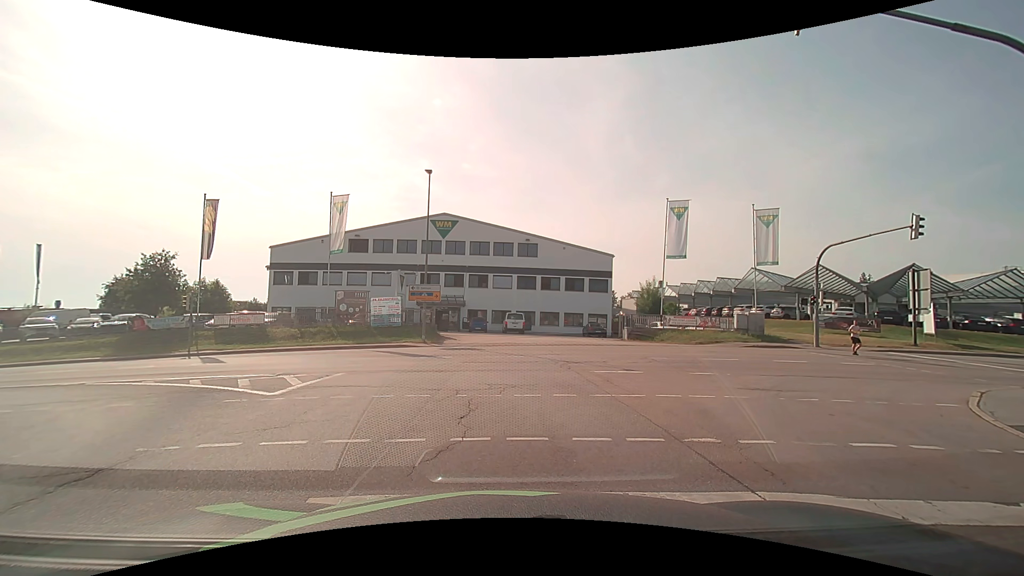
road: secondary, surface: asphalt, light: Day
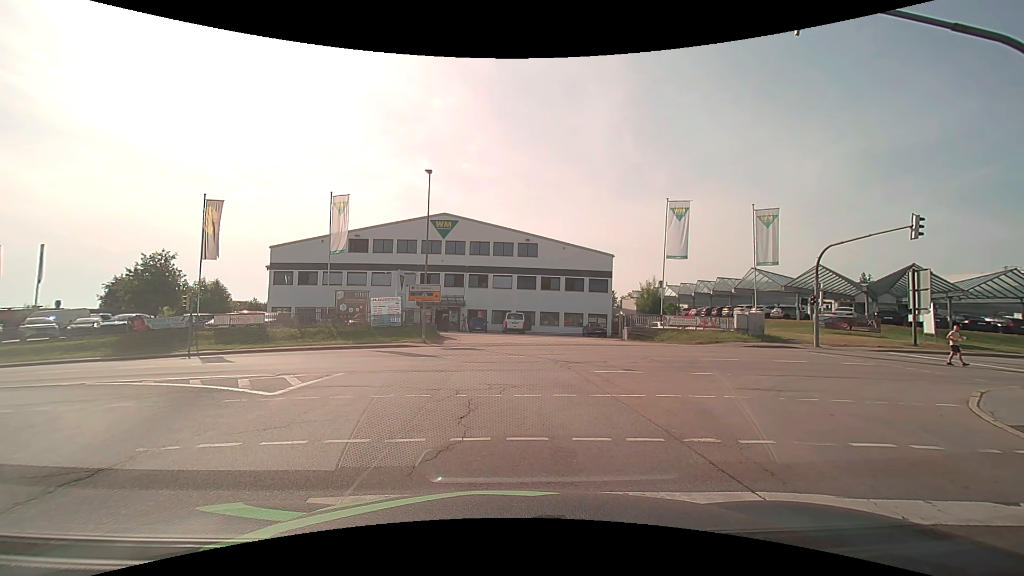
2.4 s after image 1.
(0.0, 0.0) m; 0°
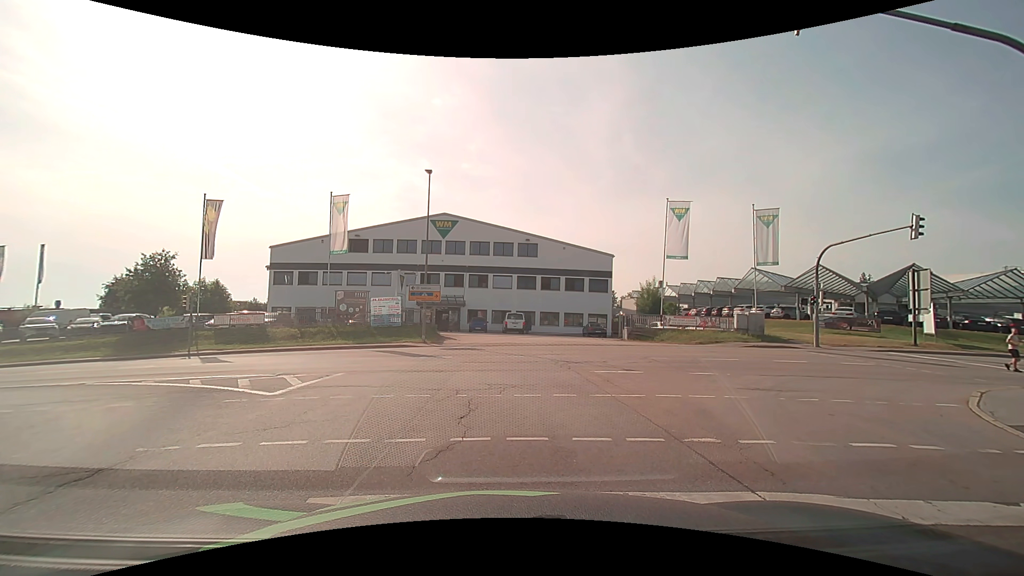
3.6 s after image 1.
(0.0, 0.0) m; 0°
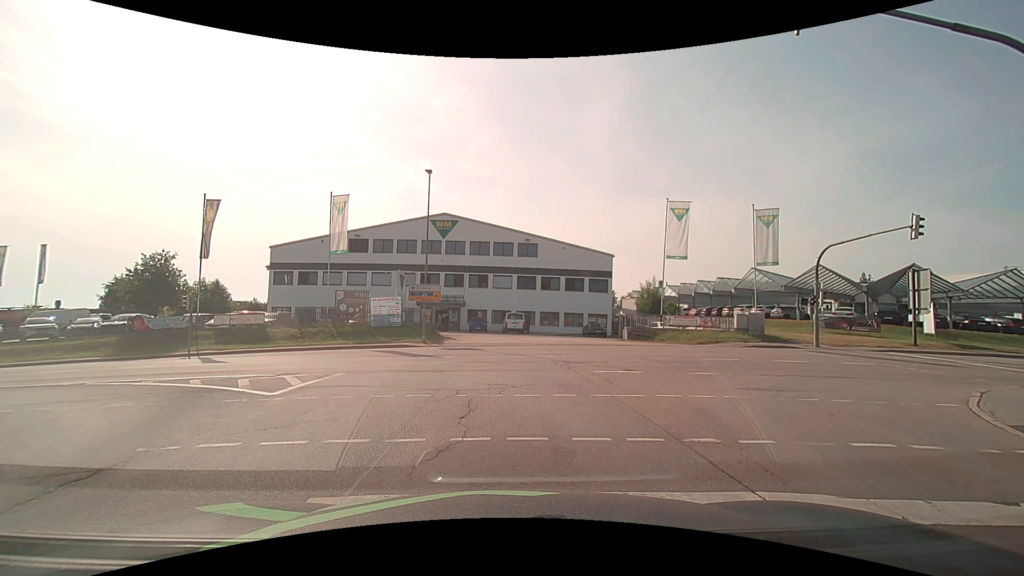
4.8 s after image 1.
(0.0, 0.0) m; 0°
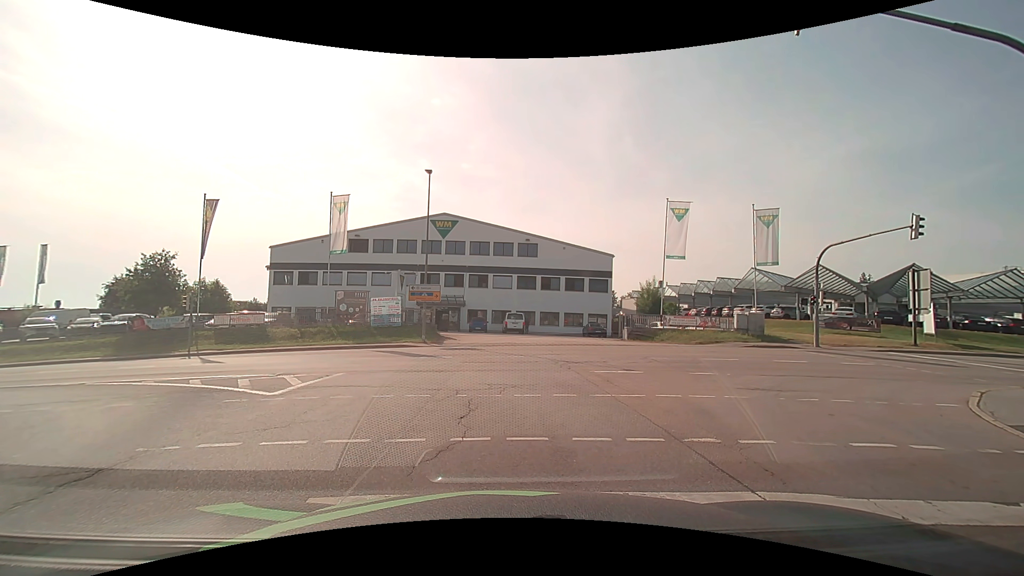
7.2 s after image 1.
(0.0, 0.0) m; 0°
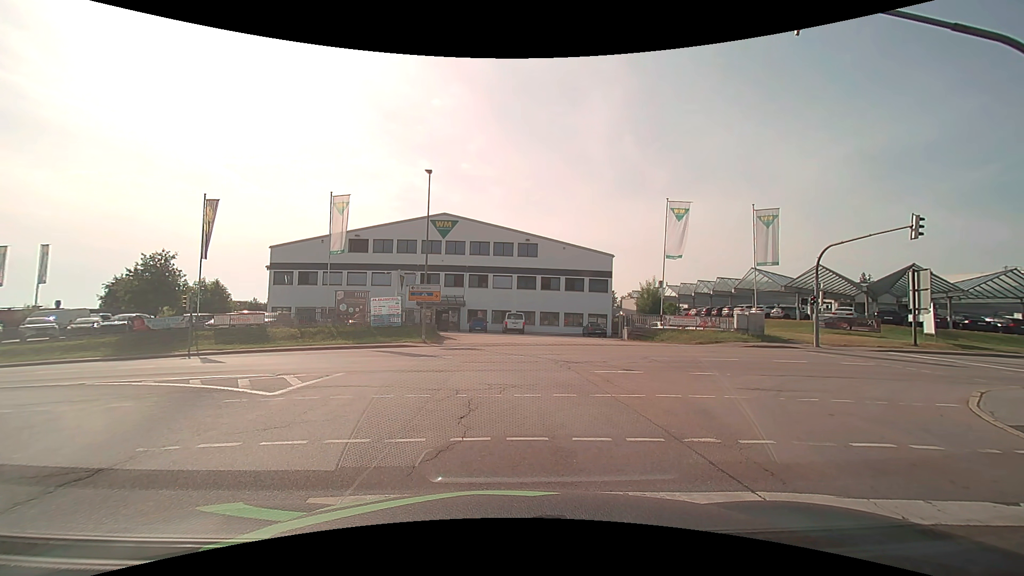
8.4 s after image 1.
(0.0, 0.0) m; 0°
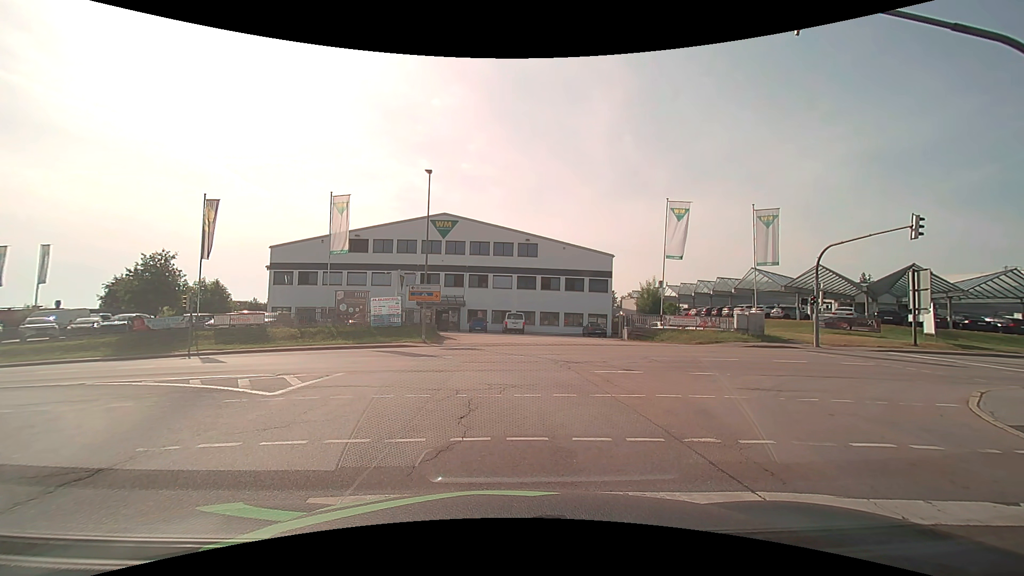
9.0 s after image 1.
(0.0, 0.0) m; 0°
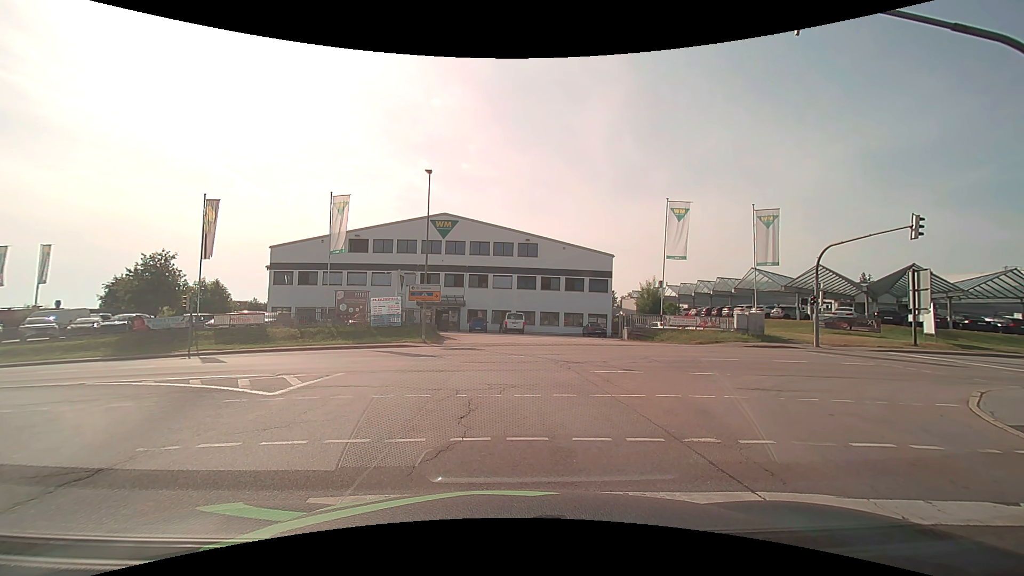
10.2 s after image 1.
(0.0, 0.0) m; 0°
